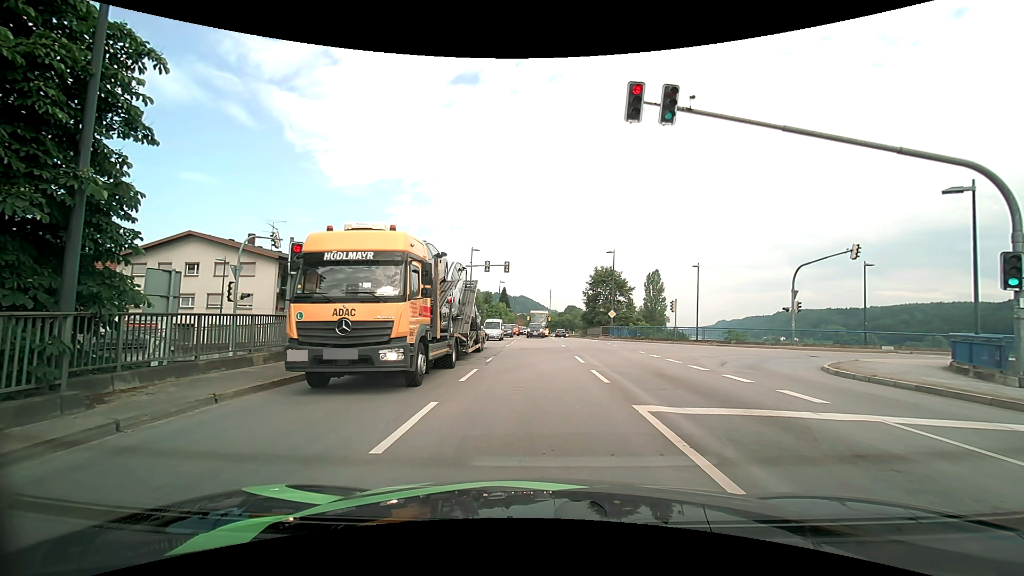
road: primary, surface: asphalt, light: Day
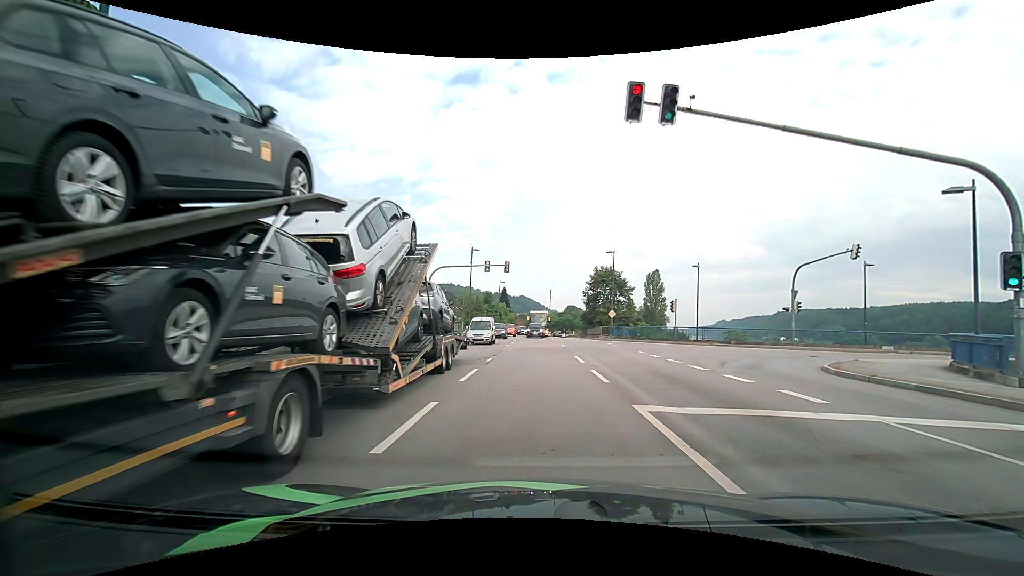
(0.0, 0.0) m; 0°
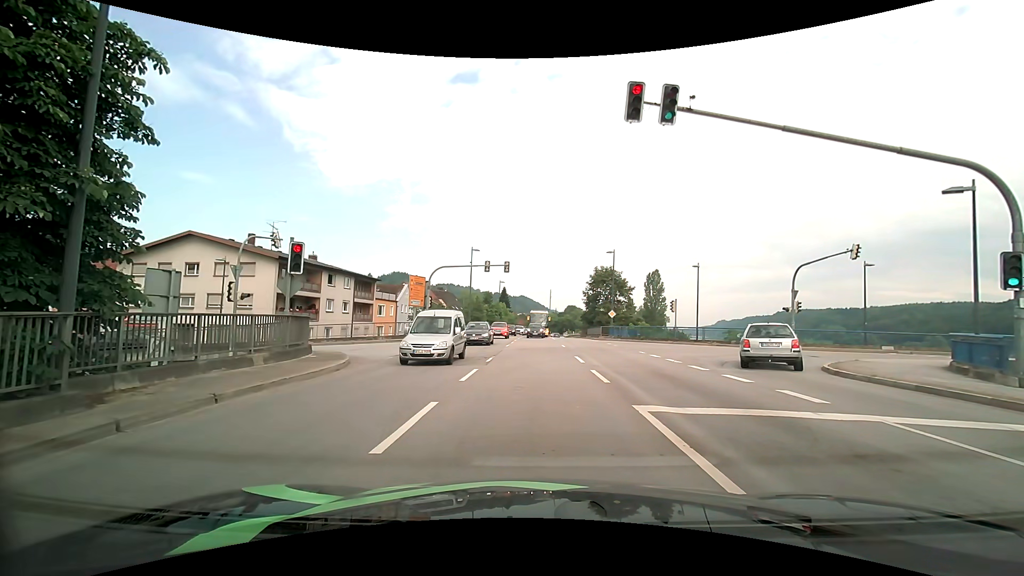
(0.0, 0.0) m; 0°
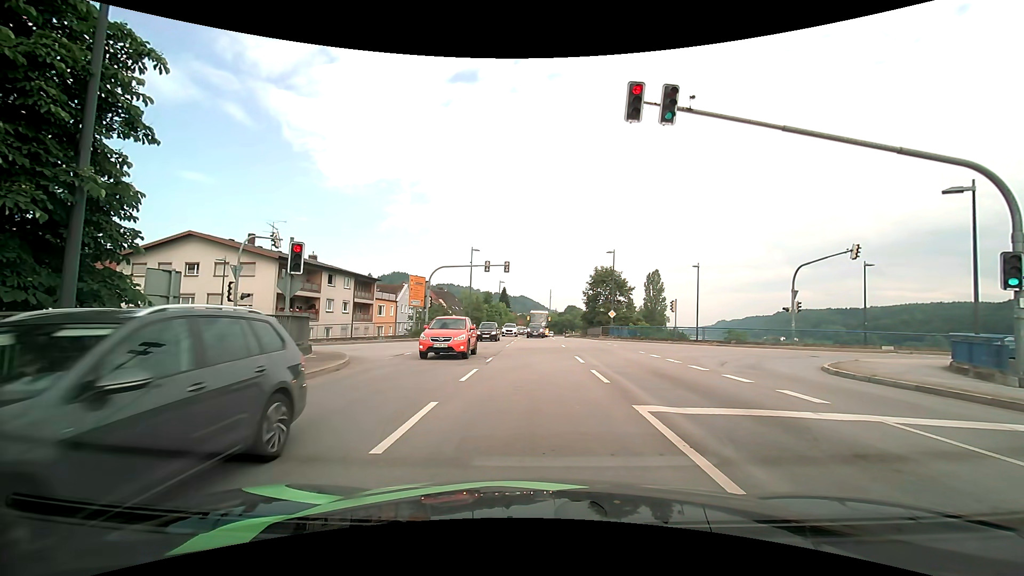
(0.0, 0.0) m; 0°
